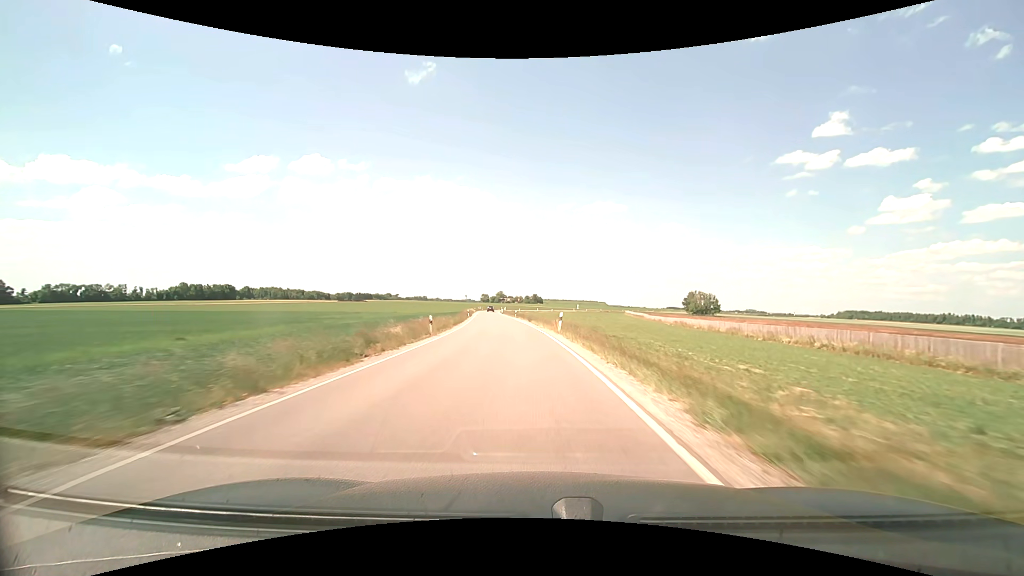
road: secondary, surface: asphalt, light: Day
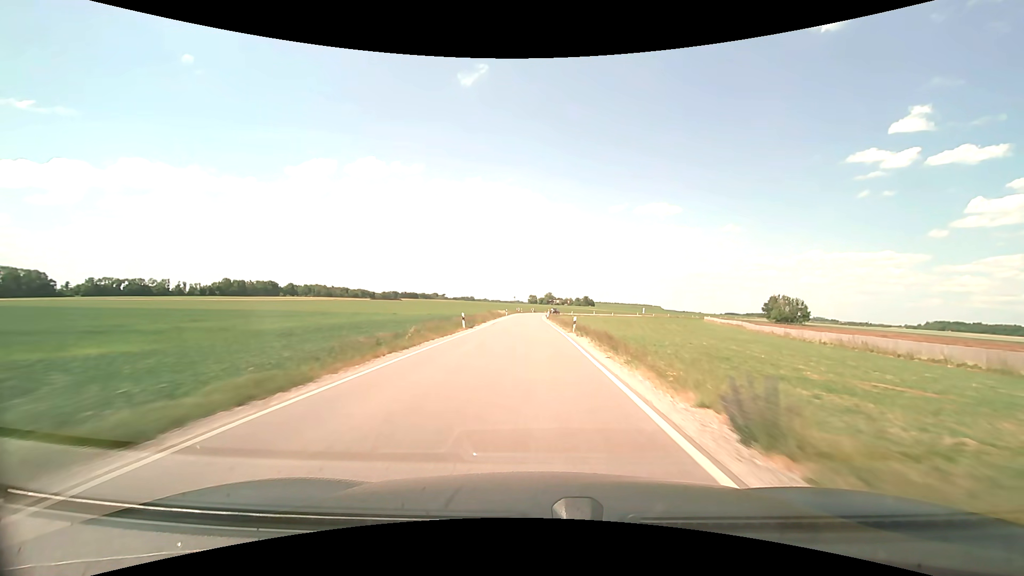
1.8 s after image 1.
(-2.3, +41.1) m; -6°
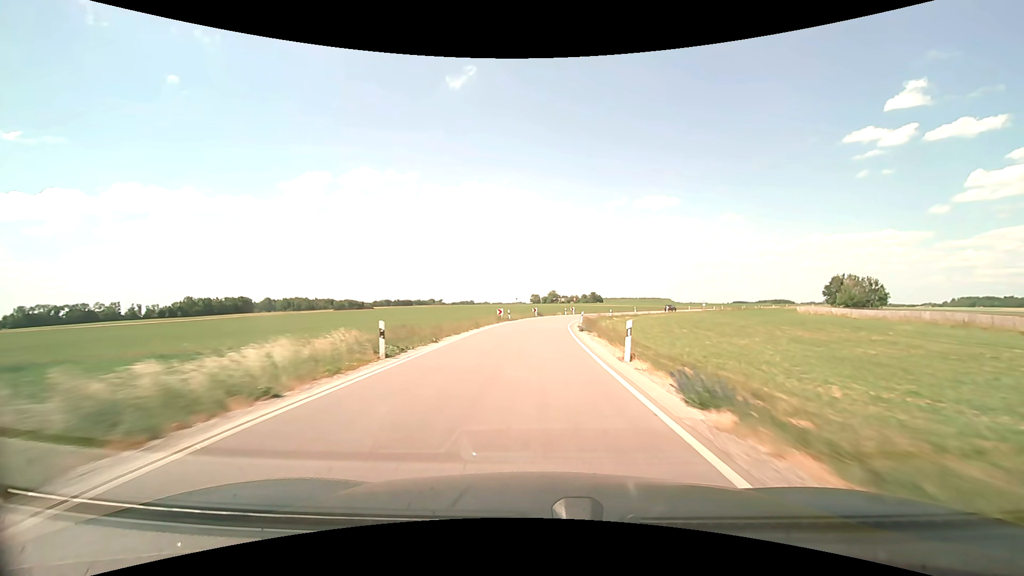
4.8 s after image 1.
(-0.6, +66.6) m; 0°
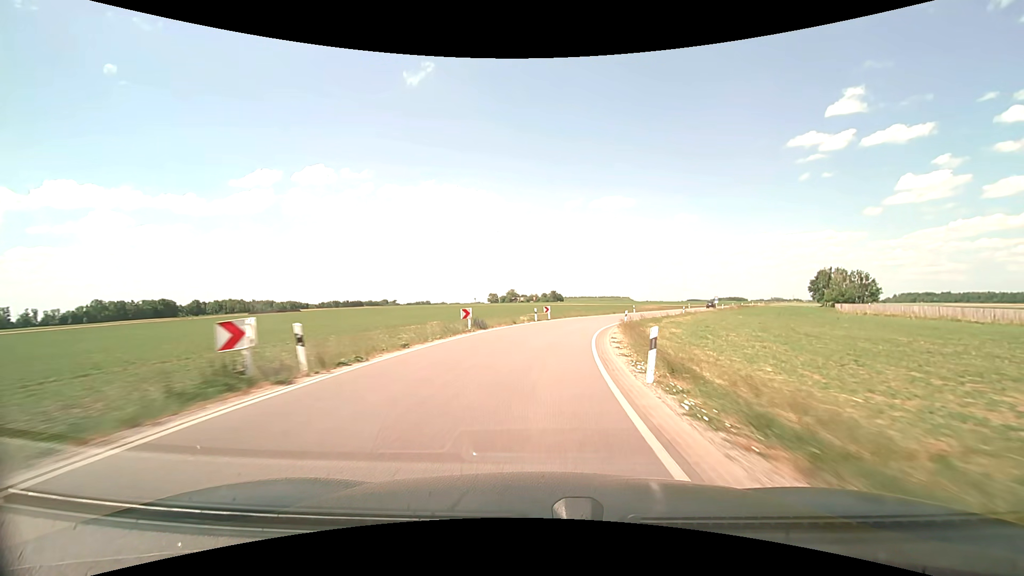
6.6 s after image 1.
(+1.0, +37.9) m; +4°
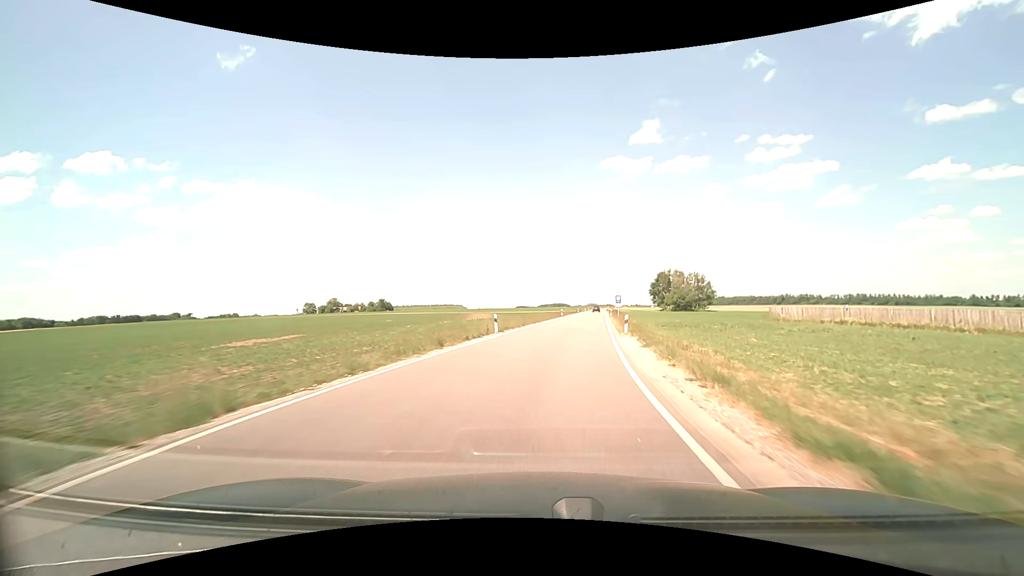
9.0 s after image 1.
(+6.7, +46.9) m; +18°
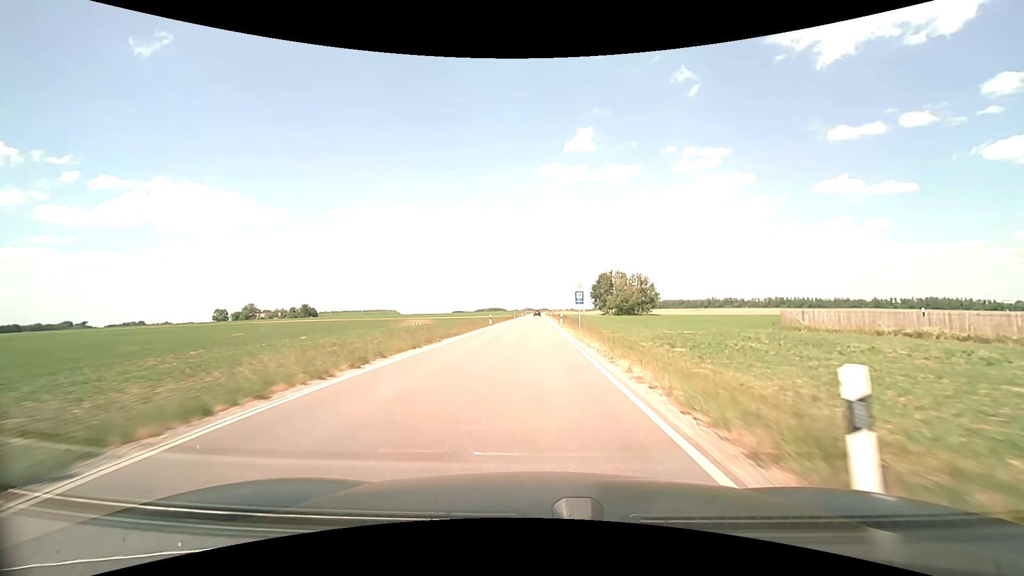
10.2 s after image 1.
(+2.0, +22.6) m; +9°
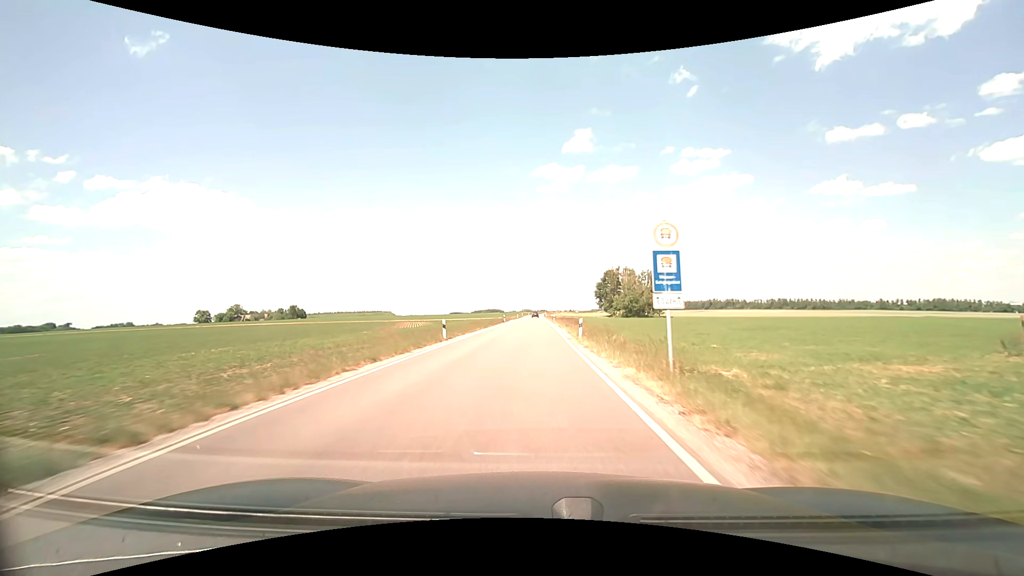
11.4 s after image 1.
(+0.1, +23.2) m; 0°
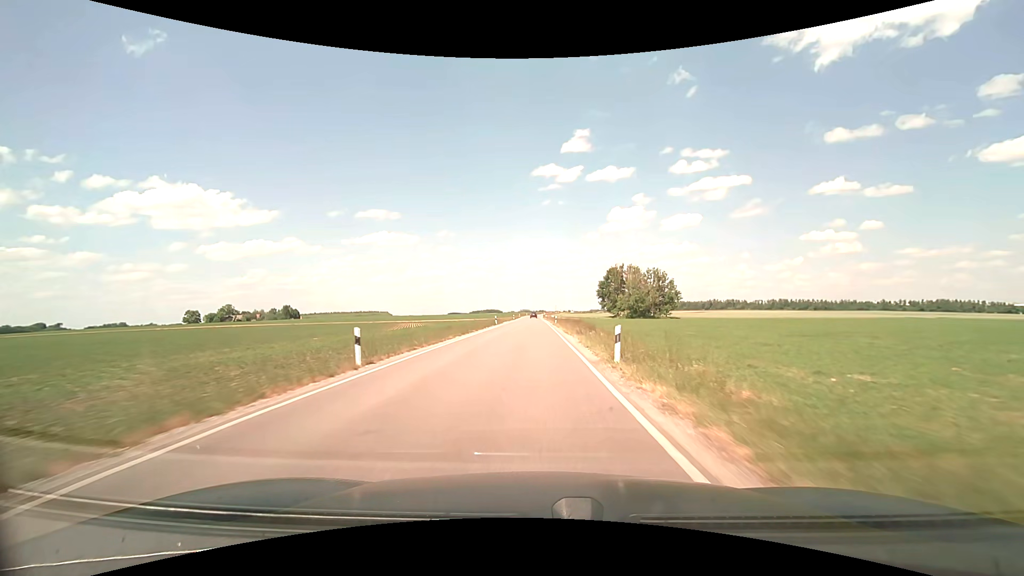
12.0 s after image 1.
(0.0, +12.0) m; 0°
(0, +10) (0, +20) (0, +30) (0, +40) (0, +50) (0, +60) (0, +70) (0, +80) (0, +90) (0, +100) m
